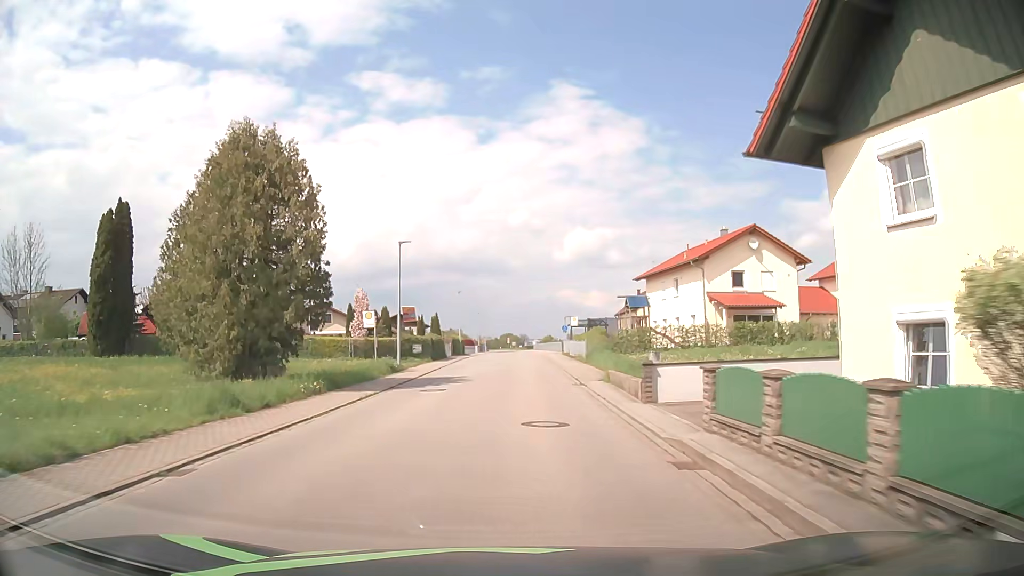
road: secondary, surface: asphalt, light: Day
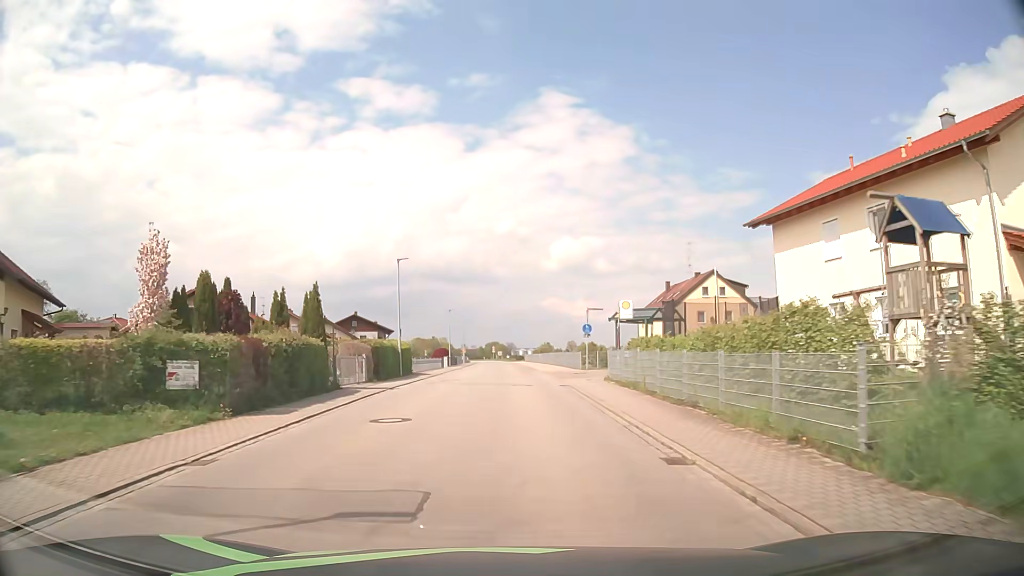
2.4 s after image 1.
(+0.4, +30.1) m; +1°
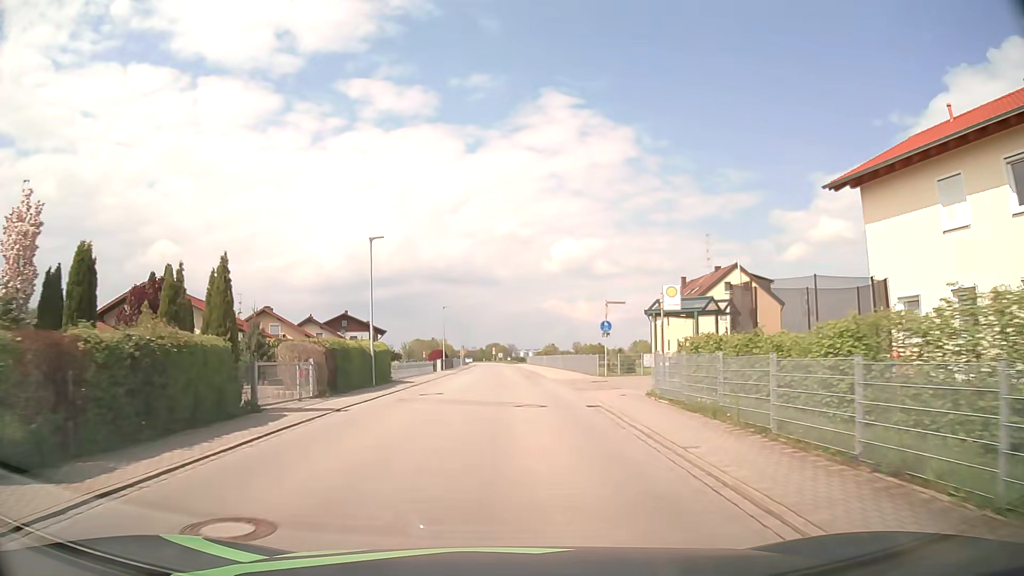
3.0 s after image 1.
(0.0, +7.5) m; 0°
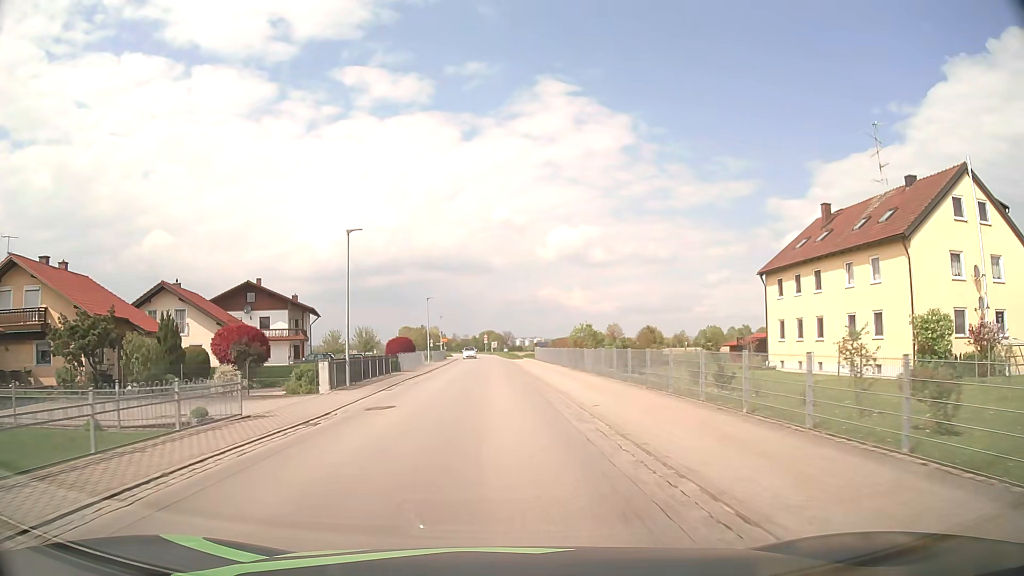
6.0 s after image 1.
(0.0, +37.9) m; +1°
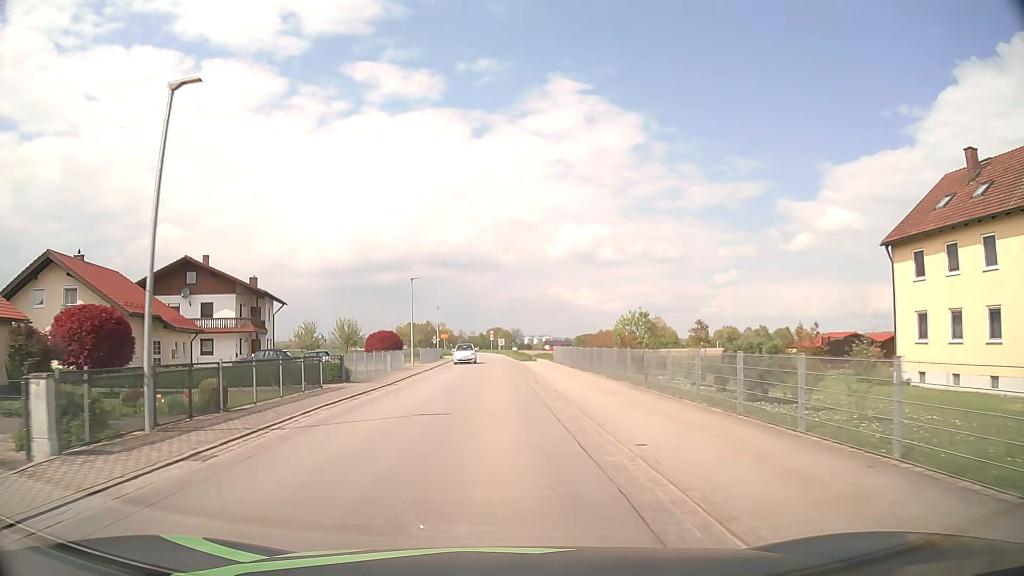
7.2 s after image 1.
(-0.1, +15.3) m; -1°
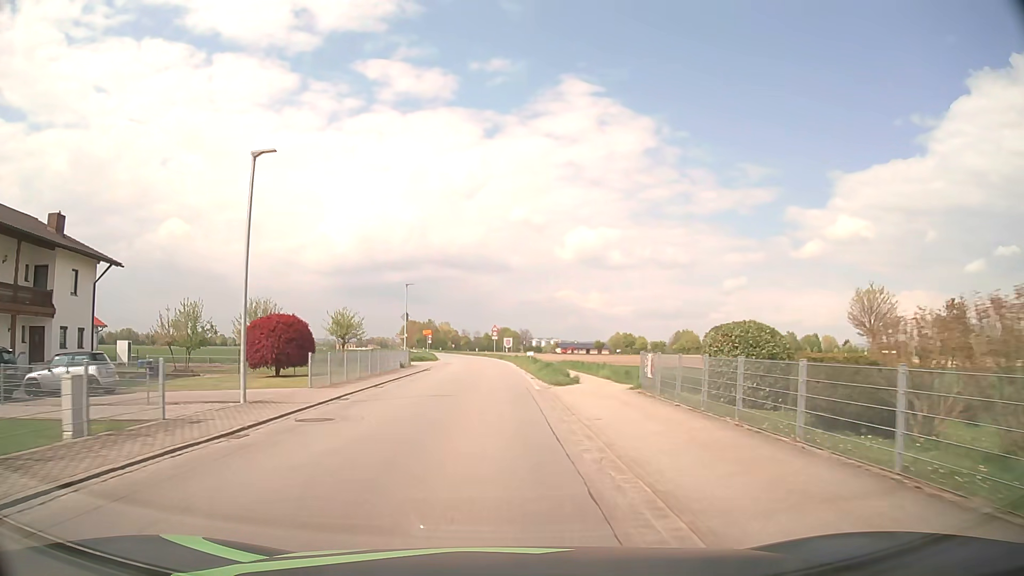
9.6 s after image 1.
(+0.1, +30.7) m; 0°
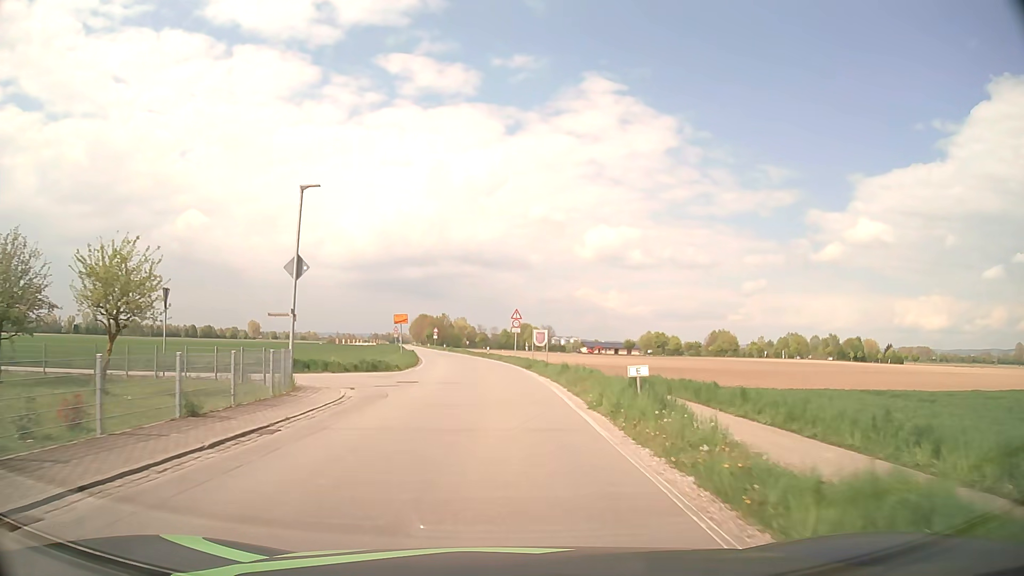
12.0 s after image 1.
(-0.5, +30.5) m; -1°
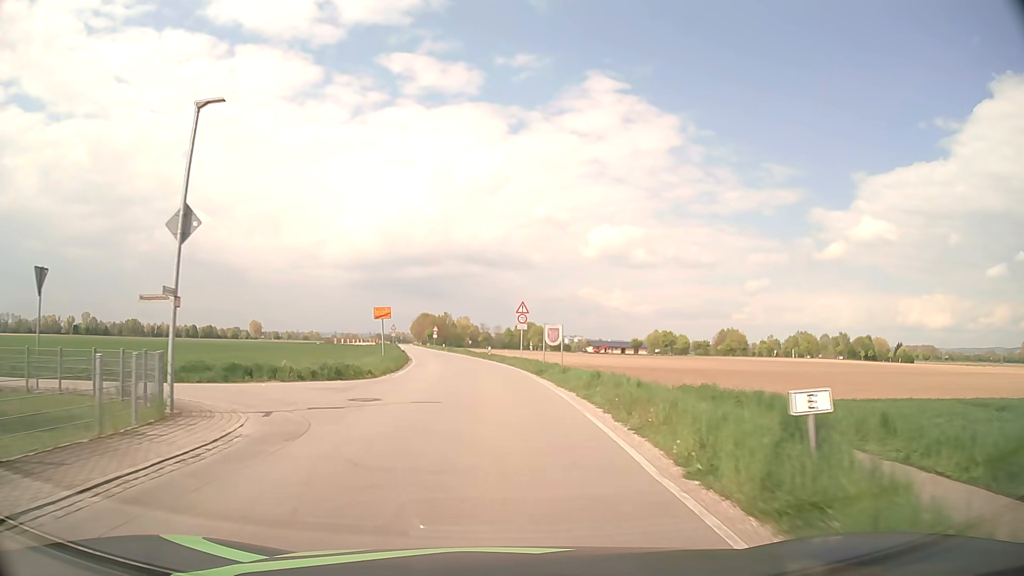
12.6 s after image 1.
(0.0, +7.7) m; 0°
(0, +10) (0, +20) (-1, +30) (-2, +40) (-3, +50) (-4, +60) (-6, +70) (-8, +80) (-9, +89) (-11, +99) m
